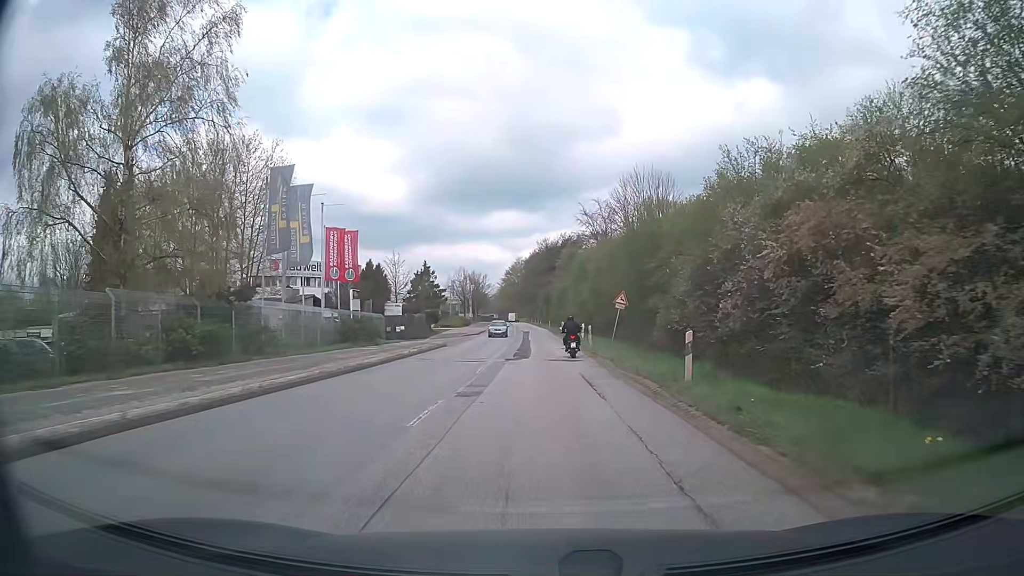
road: secondary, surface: asphalt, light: Day
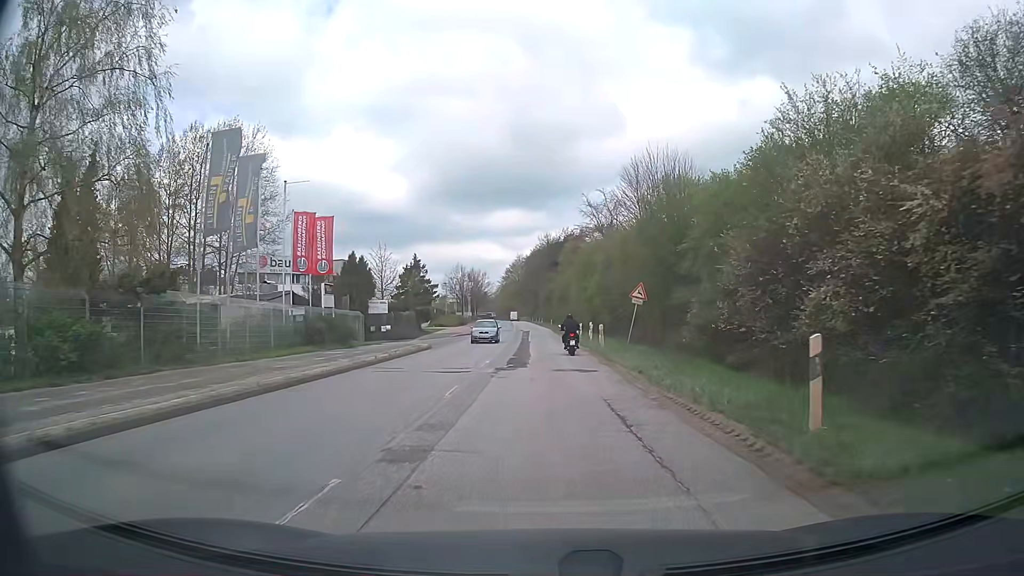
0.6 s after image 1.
(0.0, +6.2) m; 0°
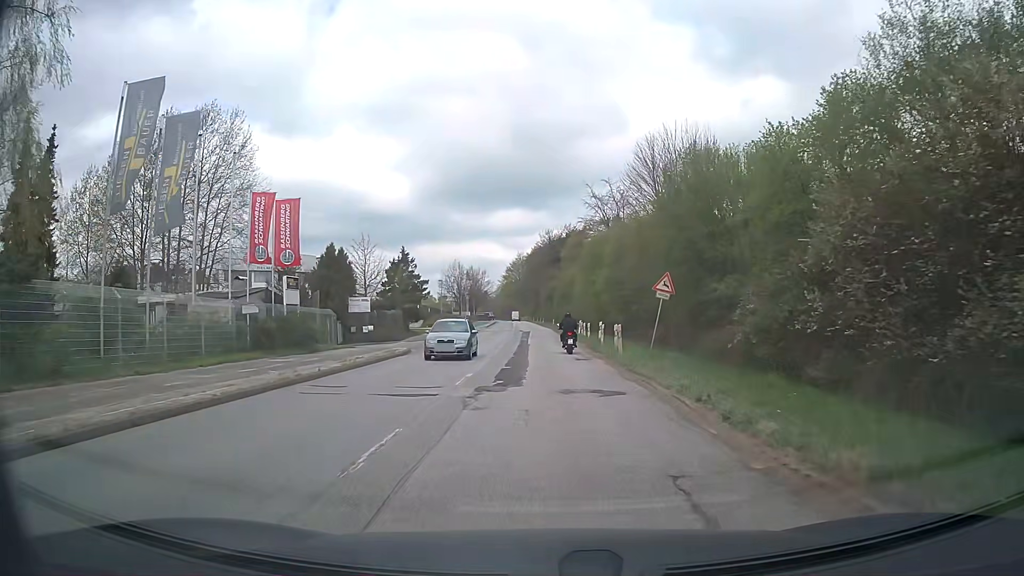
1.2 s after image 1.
(0.0, +6.2) m; 0°
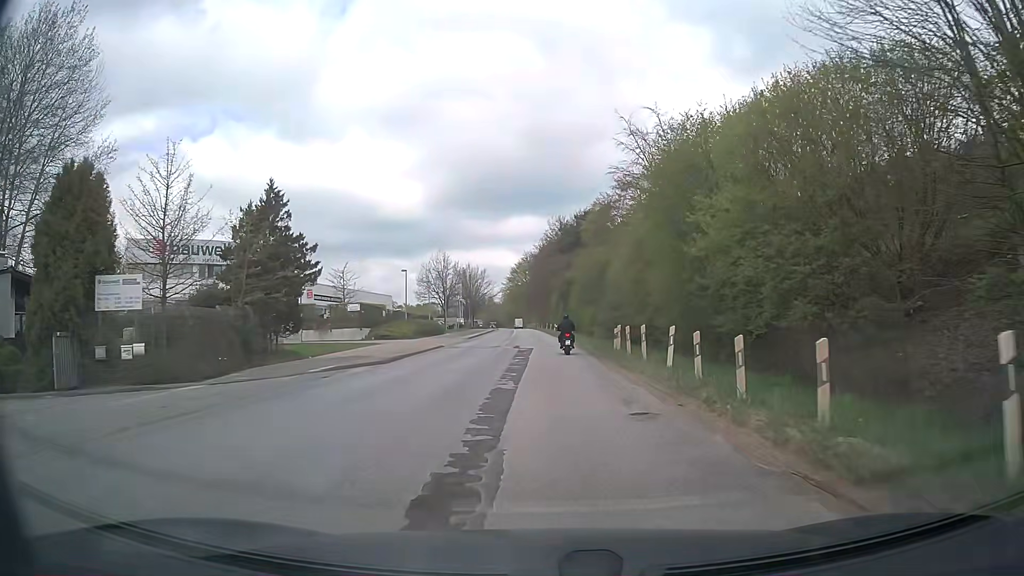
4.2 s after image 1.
(-0.4, +30.9) m; -2°
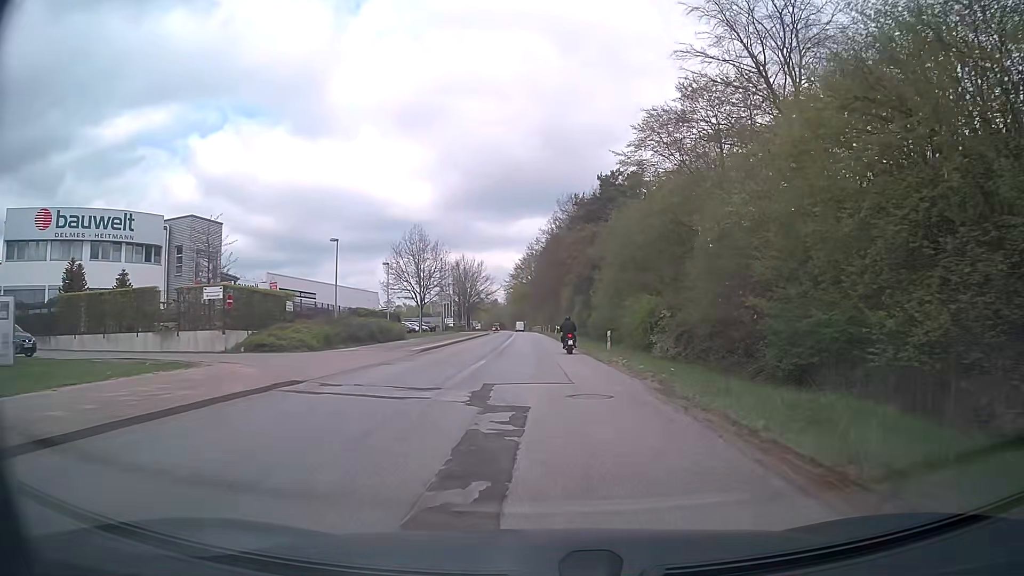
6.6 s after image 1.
(+0.1, +25.1) m; 0°
(0, +10) (0, +20) (0, +30) (0, +40) (-1, +50) (-1, +60) (-1, +70) (-2, +80) (-2, +90) (-3, +100) m
